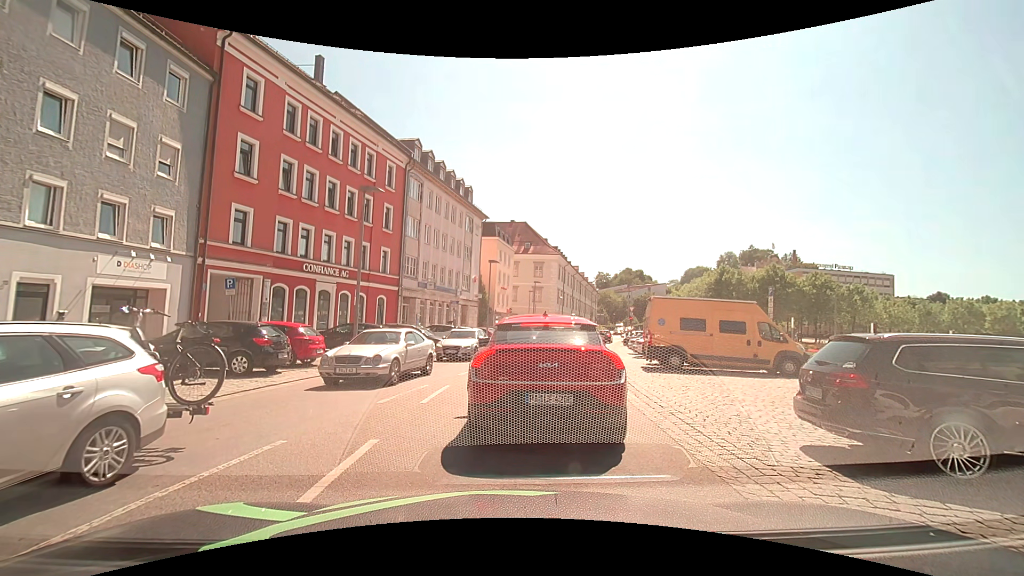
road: tertiary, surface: asphalt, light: Day
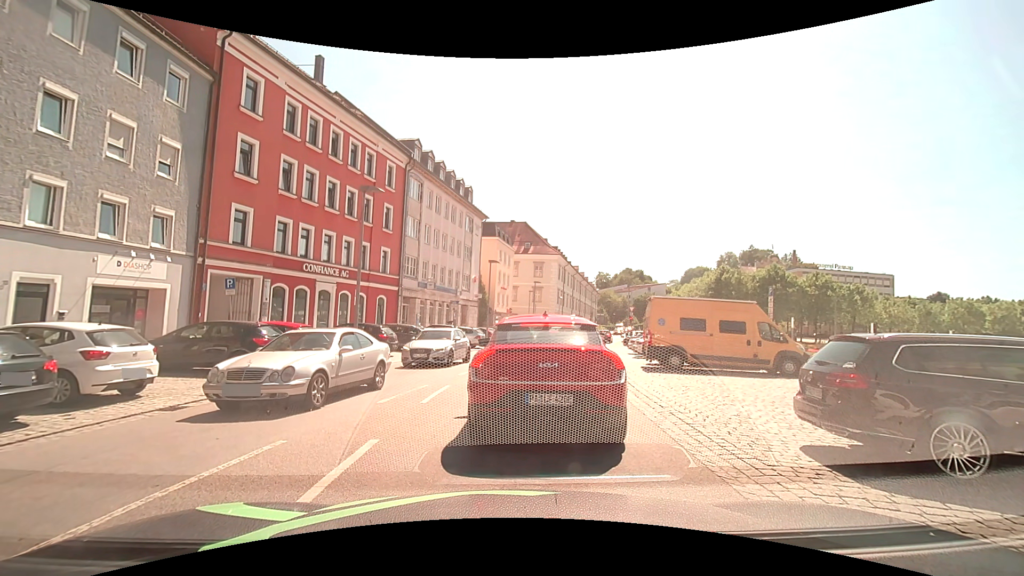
(0.0, 0.0) m; 0°
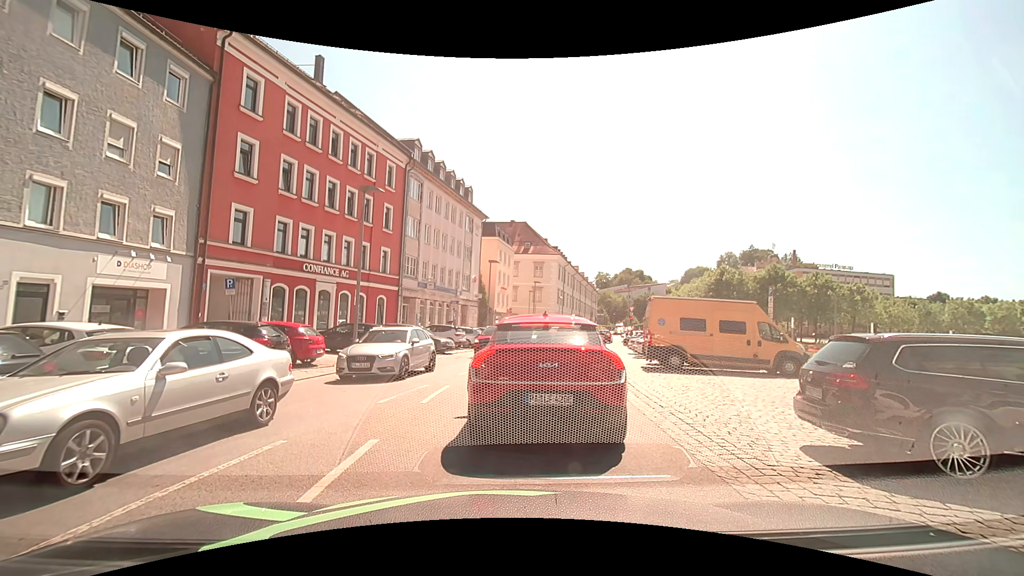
(0.0, 0.0) m; 0°
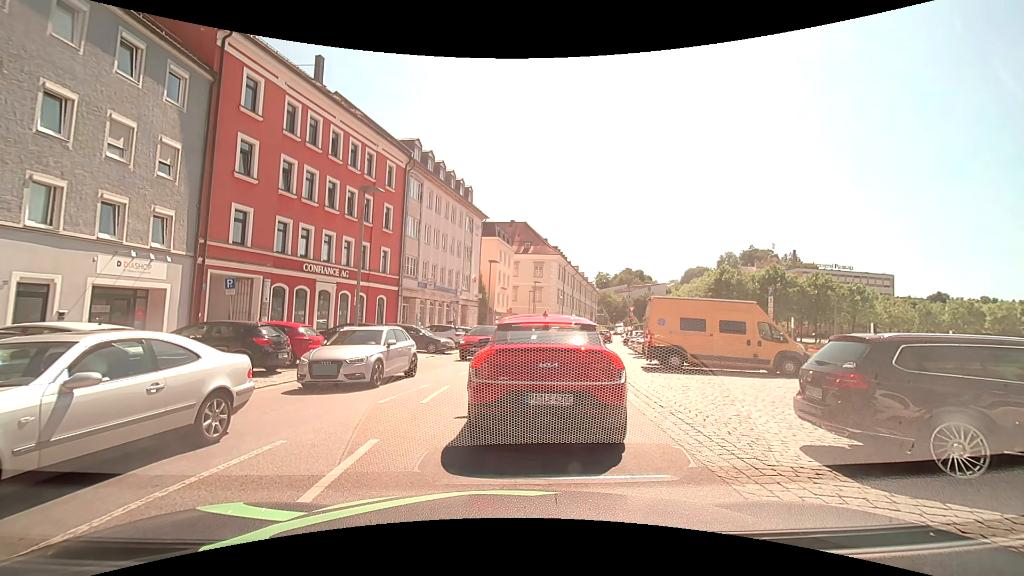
(0.0, 0.0) m; 0°
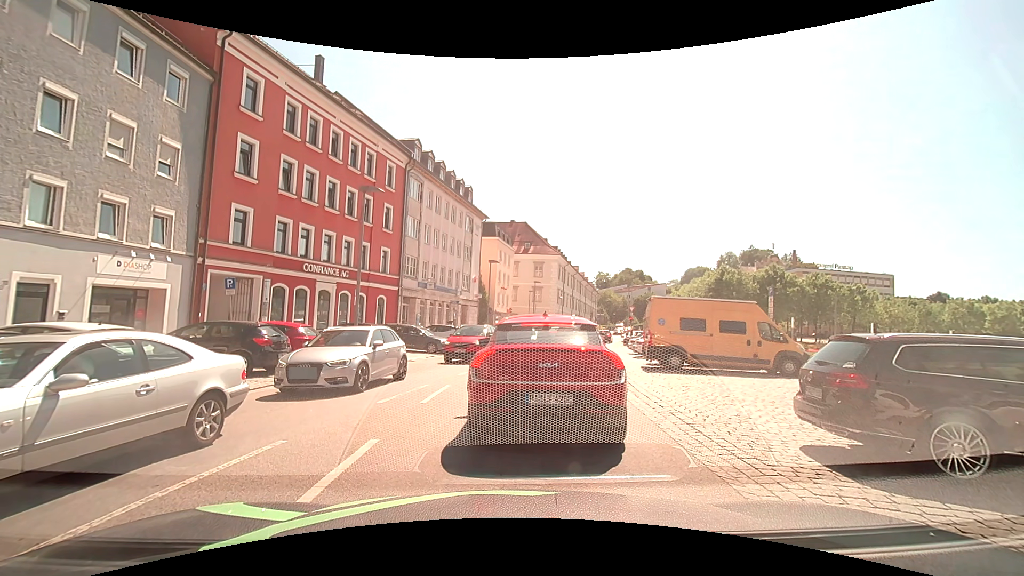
(0.0, 0.0) m; 0°
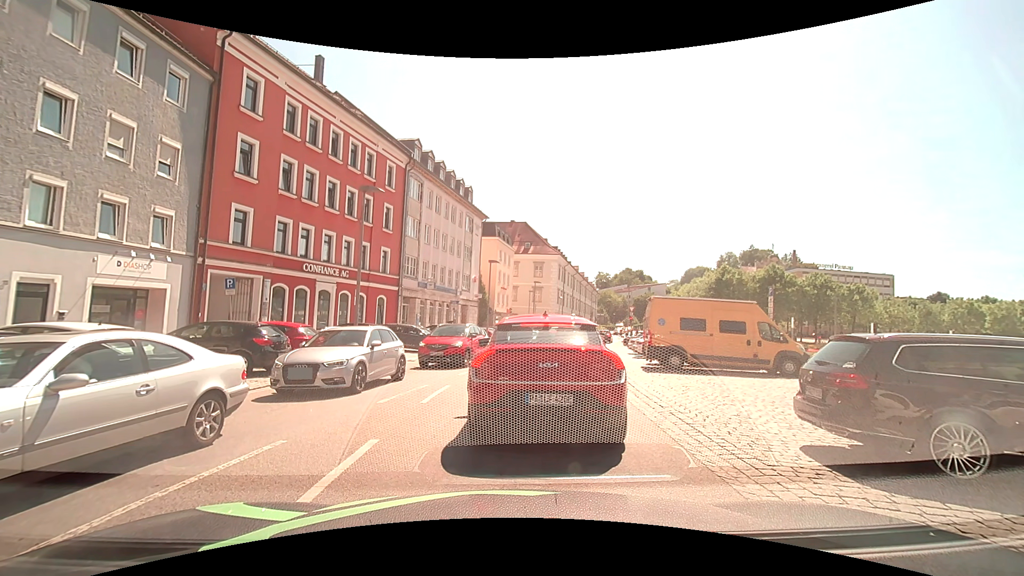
(0.0, 0.0) m; 0°
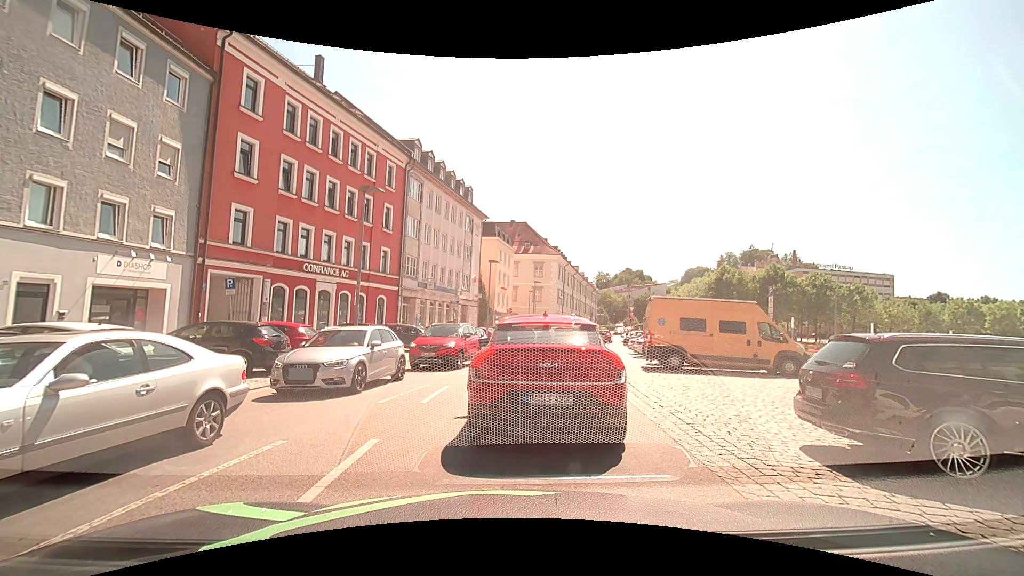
(0.0, 0.0) m; 0°
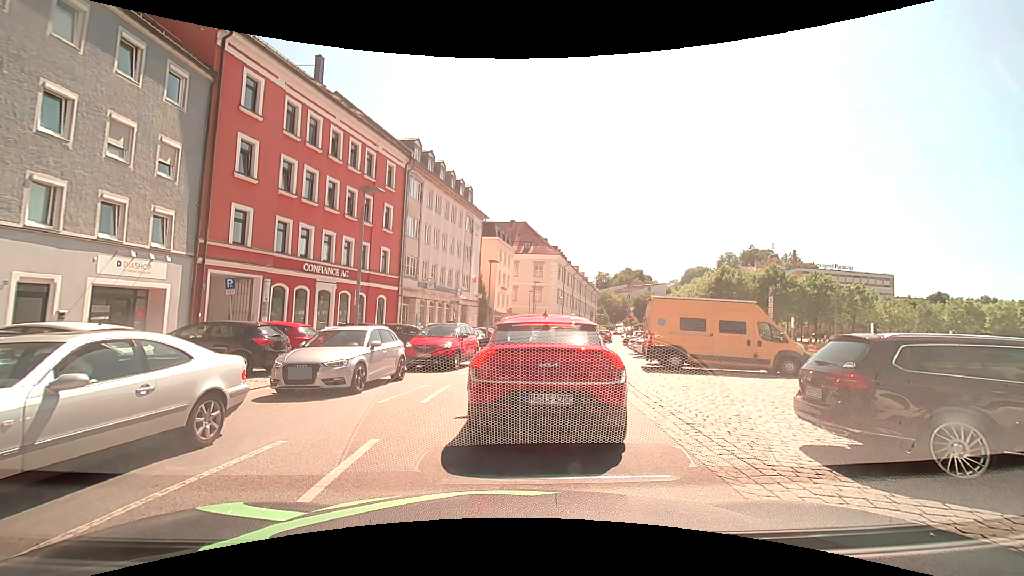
(0.0, 0.0) m; 0°
